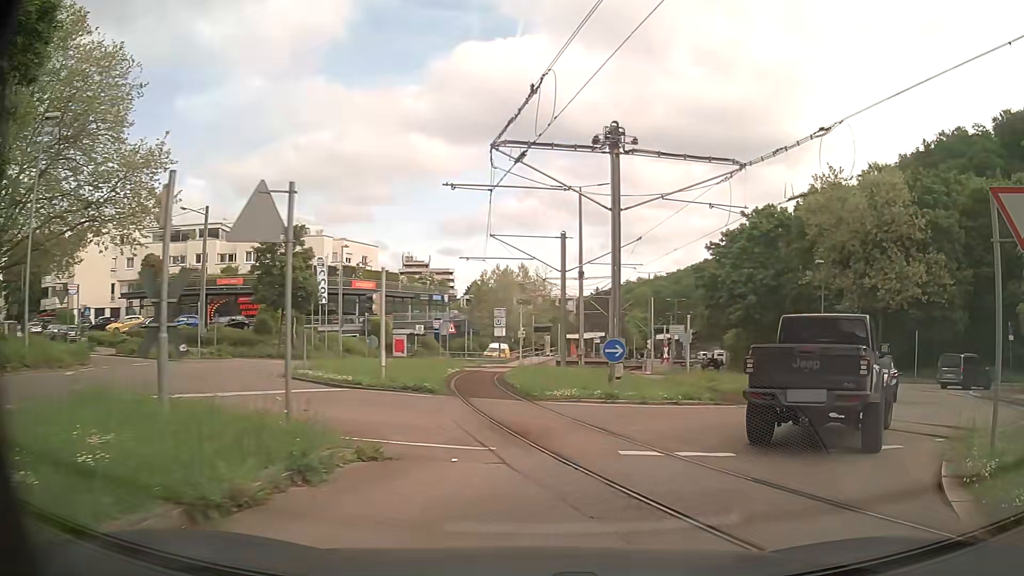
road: secondary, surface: asphalt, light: Day
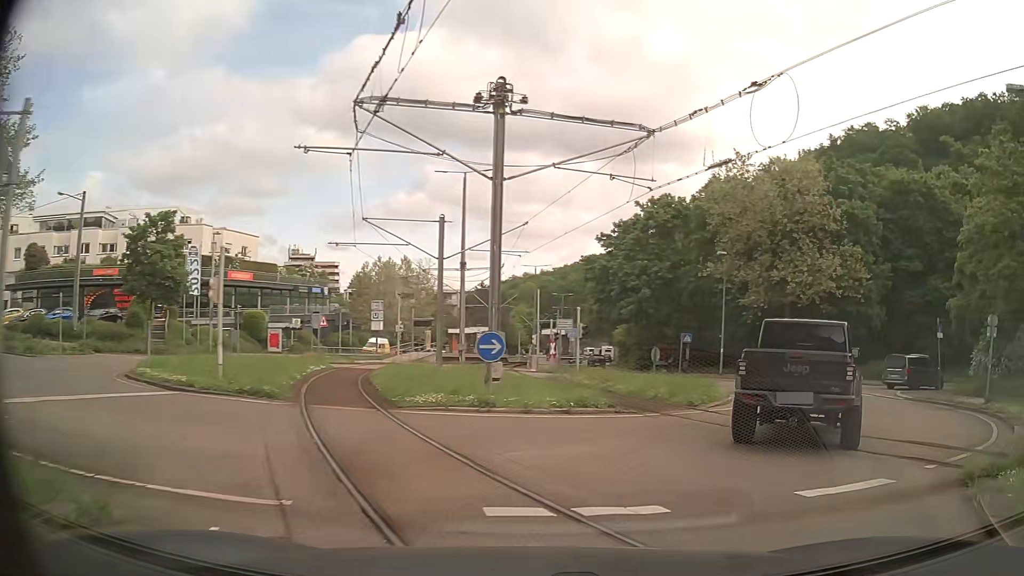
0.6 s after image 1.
(+0.3, +3.2) m; +10°
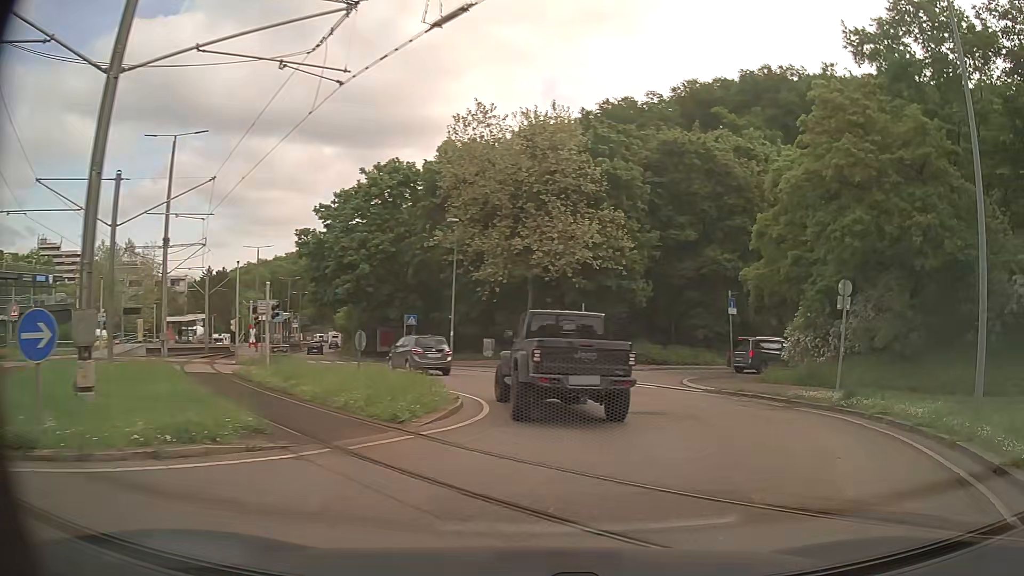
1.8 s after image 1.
(+1.4, +6.6) m; +22°
(+1, +10) (0, +20) (-4, +29) (-9, +38) (-13, +47) (-17, +56) (-21, +65) (-24, +75) (-26, +84) (-29, +94) m
